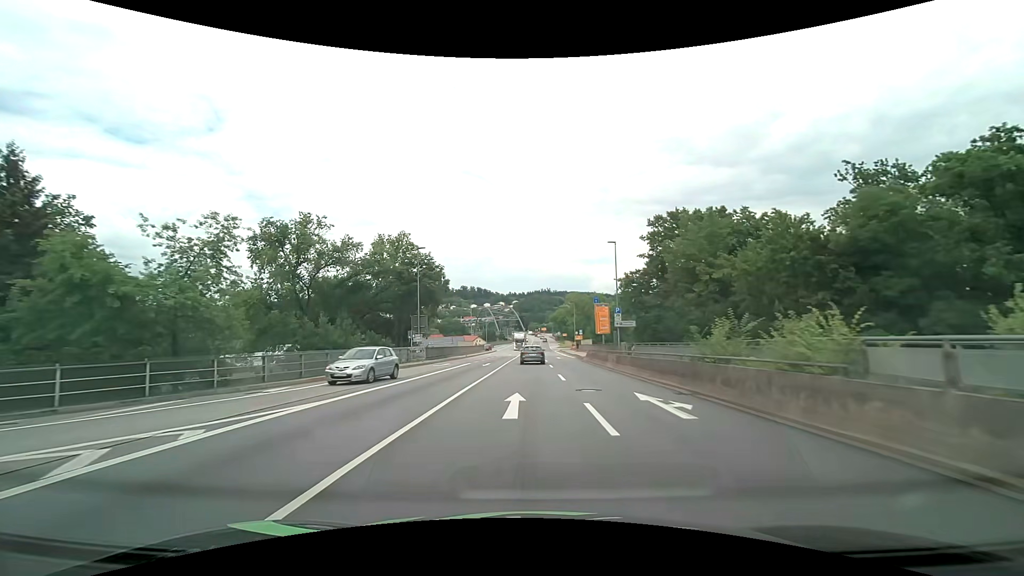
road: primary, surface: asphalt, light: Day
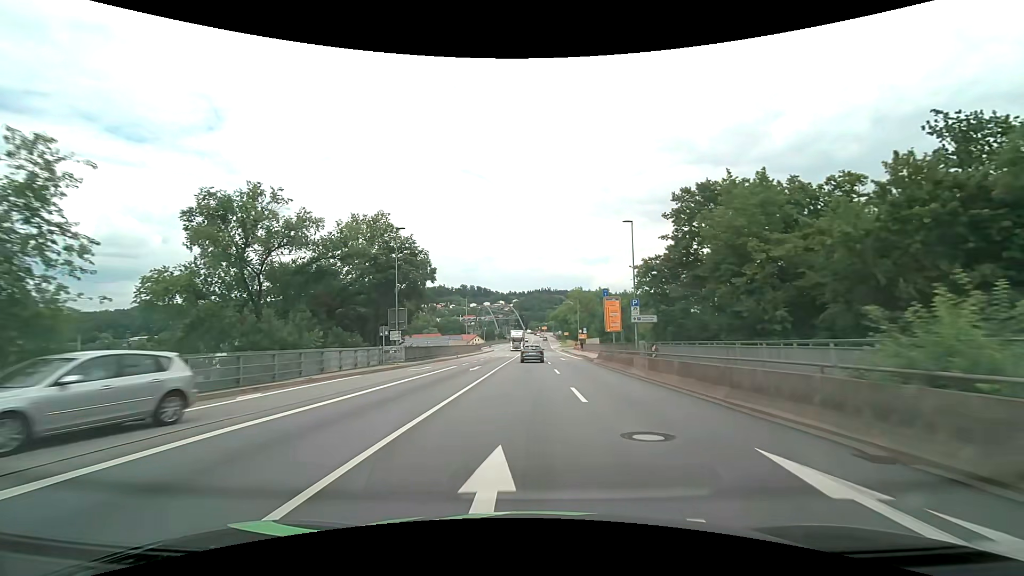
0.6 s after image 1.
(0.0, +7.6) m; 0°
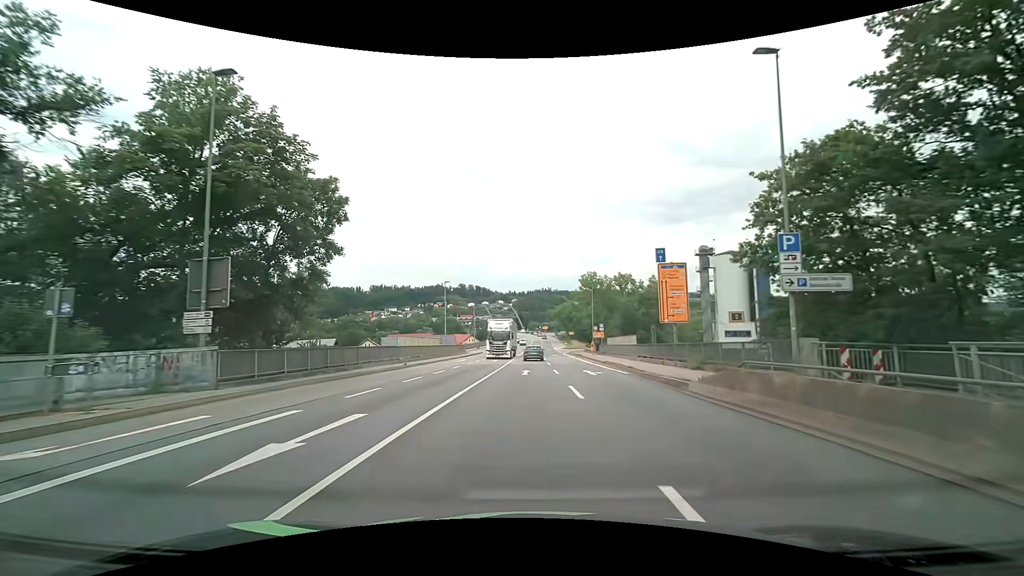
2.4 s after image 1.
(+0.1, +22.9) m; 0°
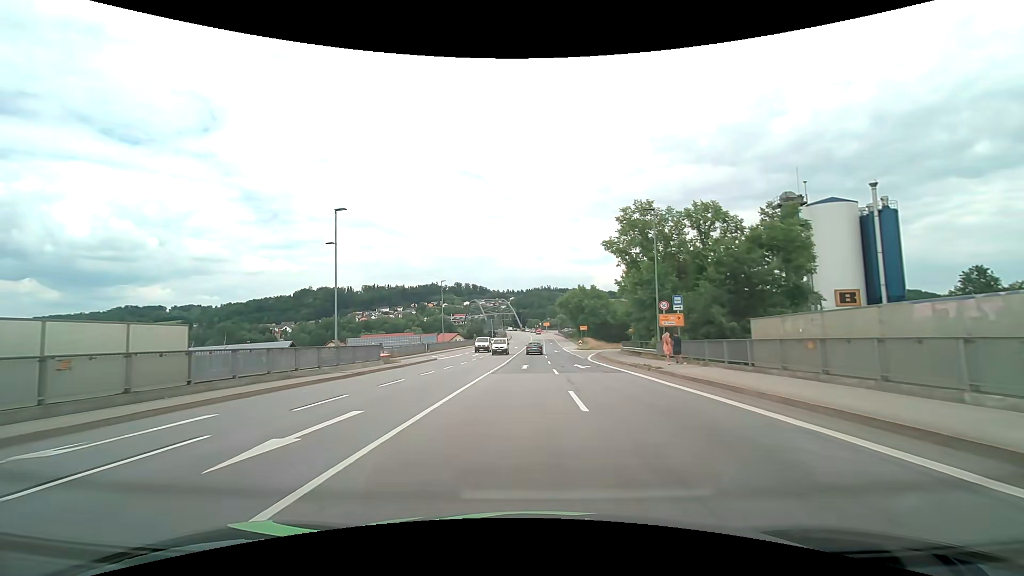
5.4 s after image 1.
(+0.3, +38.5) m; 0°
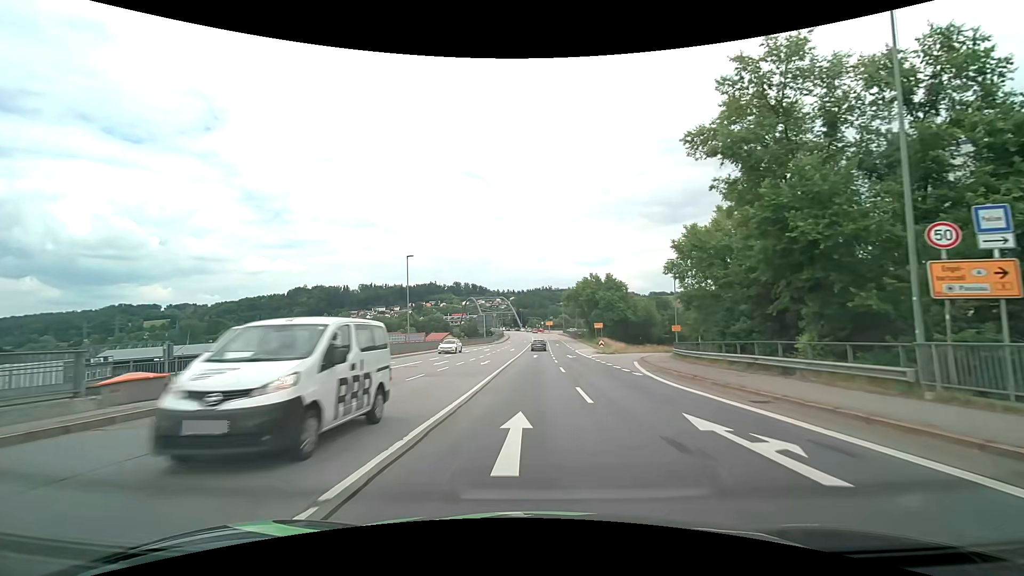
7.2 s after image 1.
(-0.1, +22.2) m; 0°
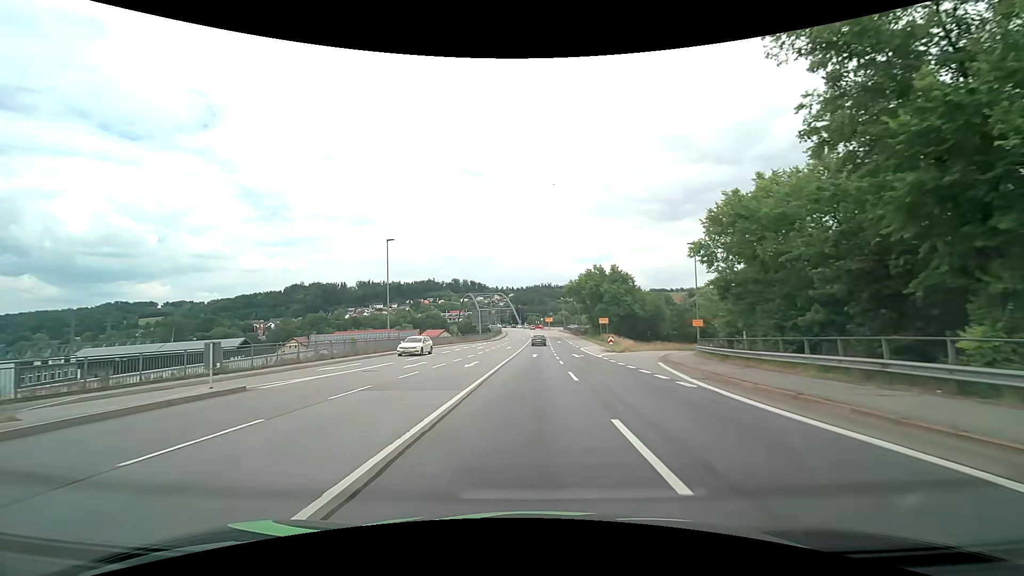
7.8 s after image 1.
(0.0, +7.2) m; 0°
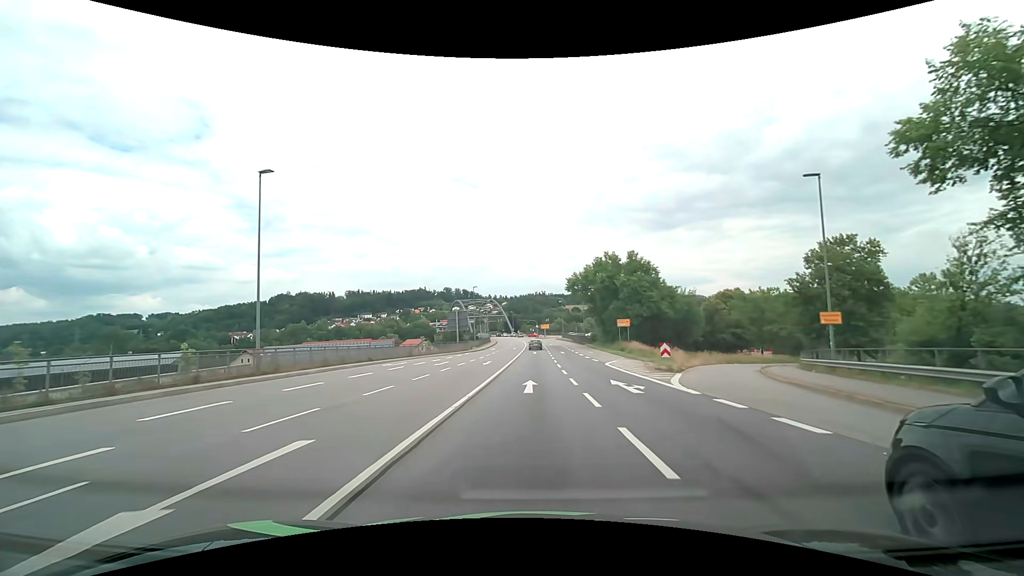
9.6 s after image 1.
(+0.2, +21.5) m; +1°
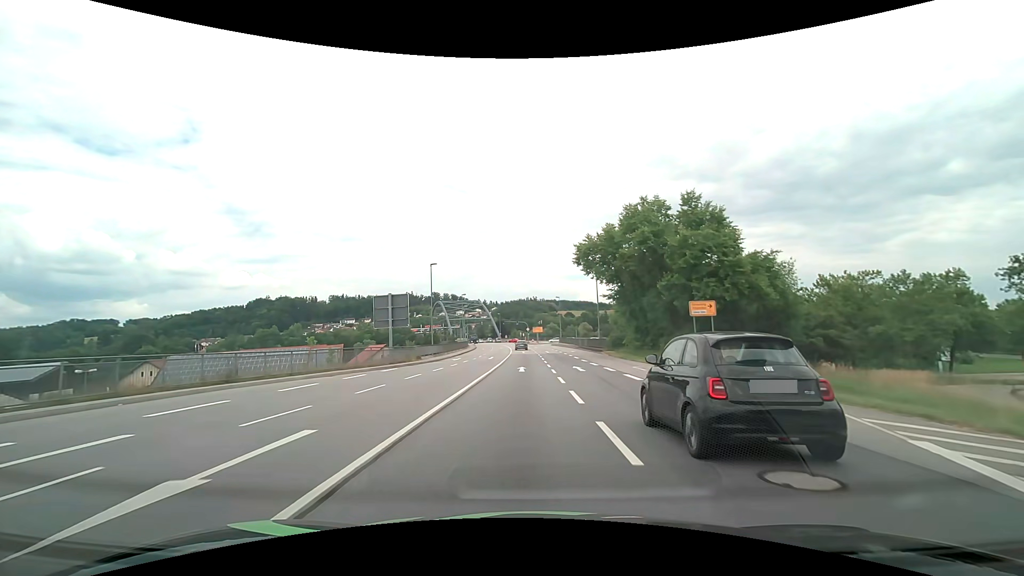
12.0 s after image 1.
(+0.4, +29.4) m; +1°
